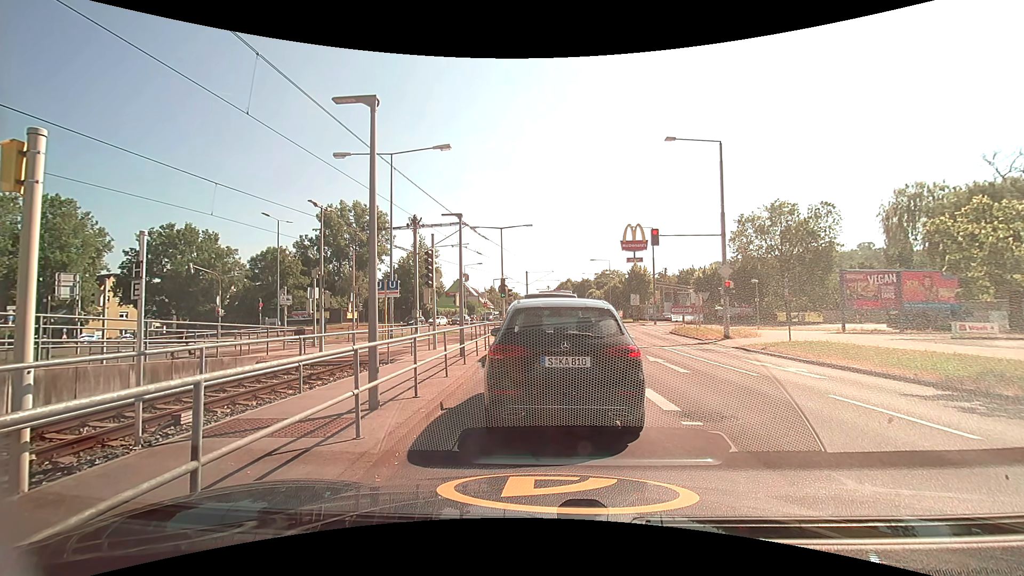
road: secondary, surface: asphalt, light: Day
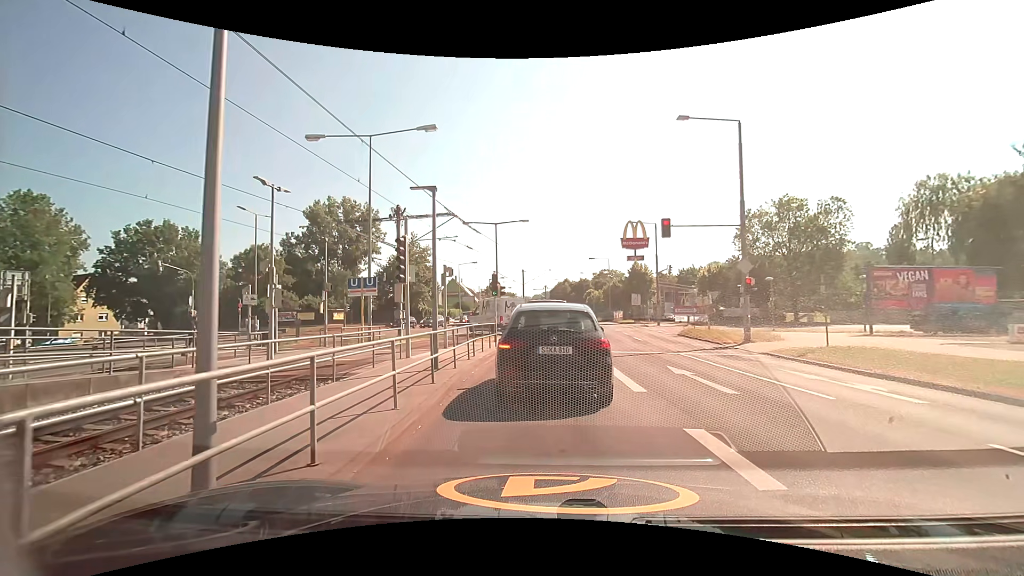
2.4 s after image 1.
(+0.1, +3.5) m; +1°
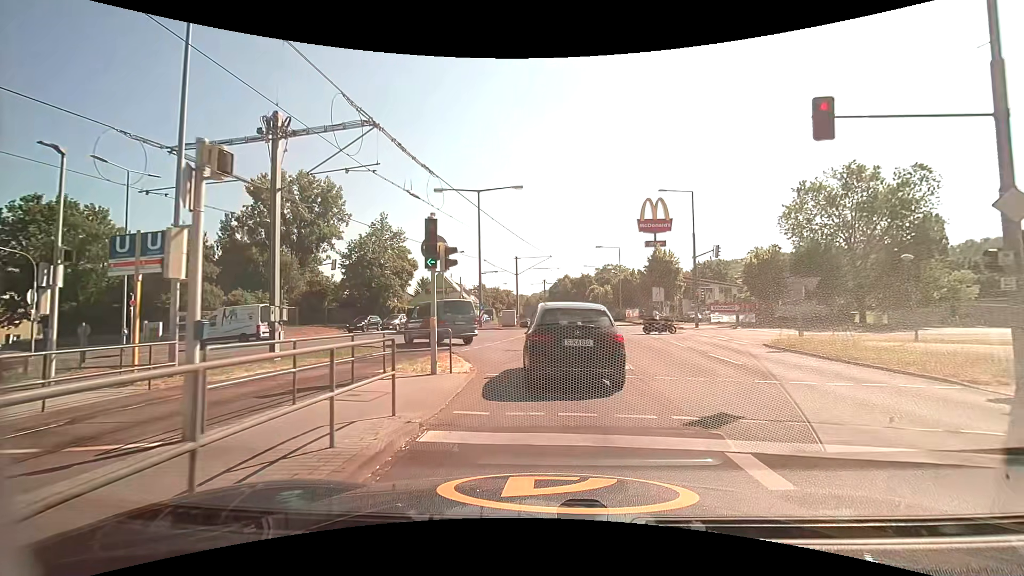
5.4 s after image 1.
(+0.1, +14.3) m; +1°
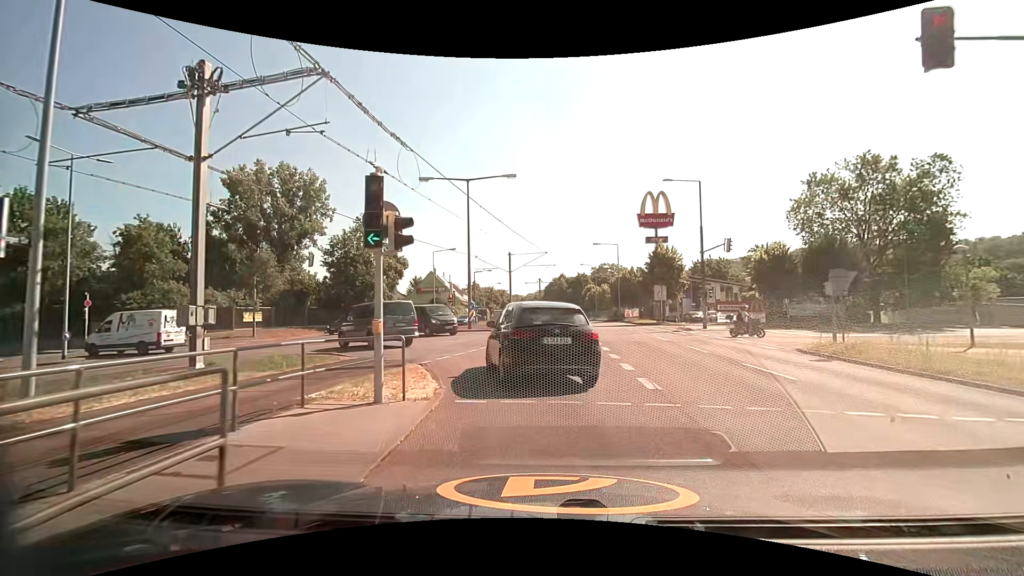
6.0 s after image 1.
(0.0, +3.3) m; +1°
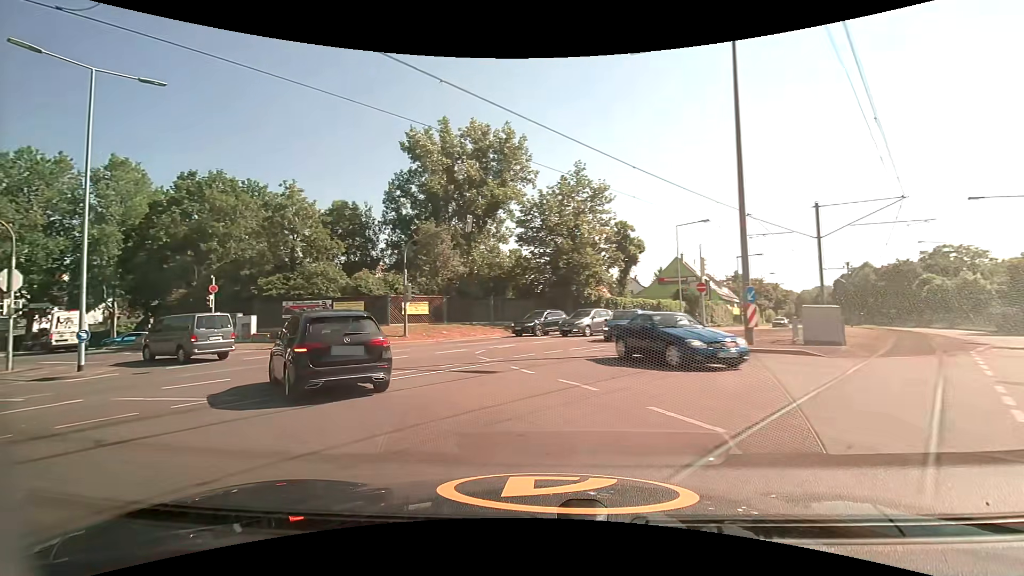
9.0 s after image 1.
(-2.3, +18.3) m; -28°
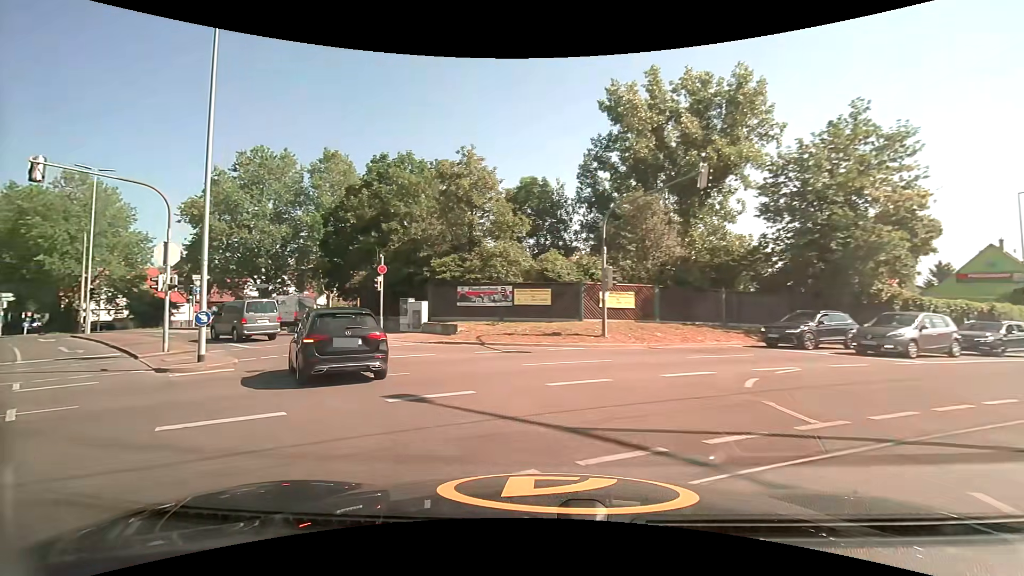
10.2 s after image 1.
(-1.6, +7.8) m; -22°
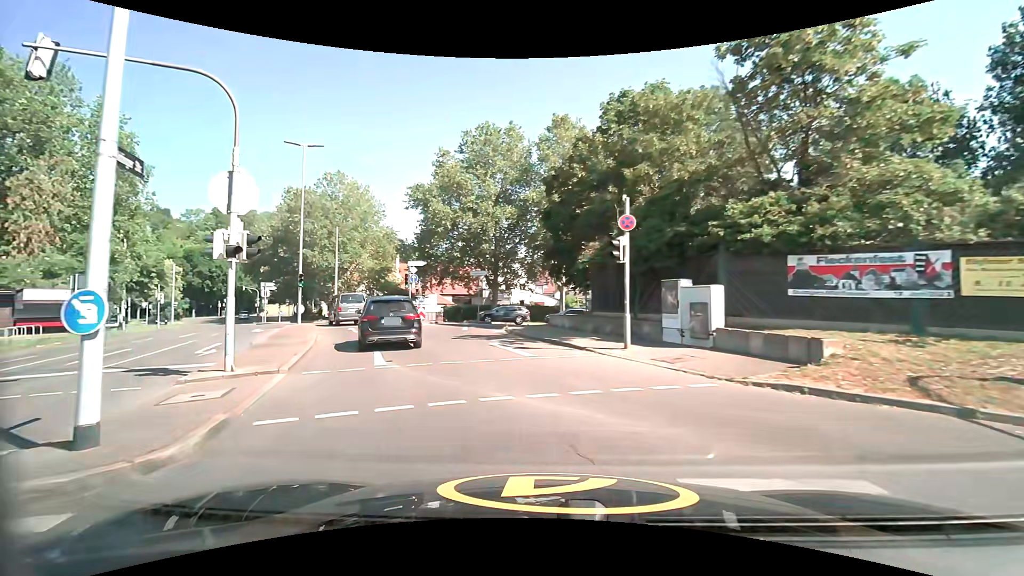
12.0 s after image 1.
(-3.2, +12.1) m; -28°
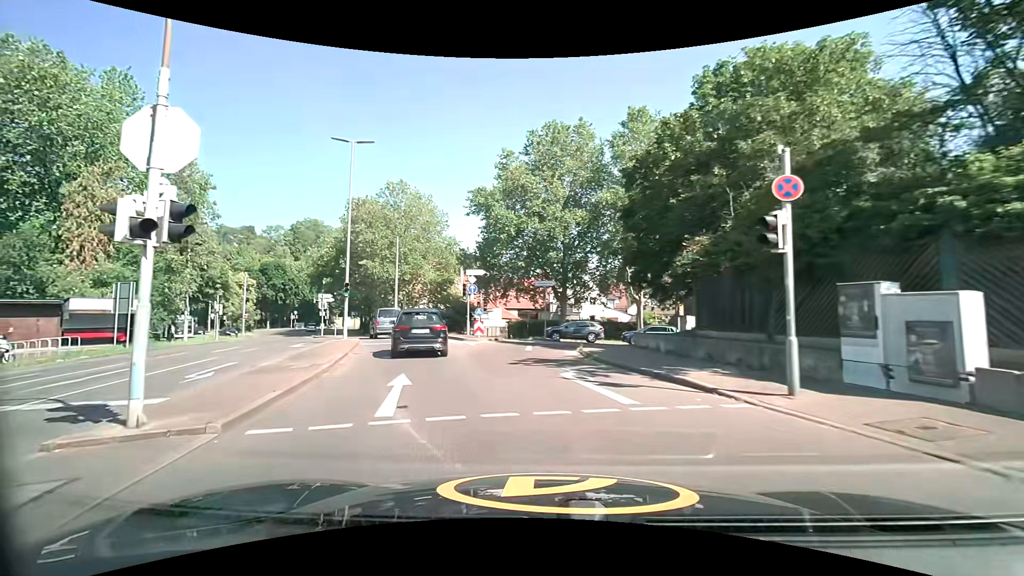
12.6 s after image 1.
(-0.3, +4.6) m; -7°
